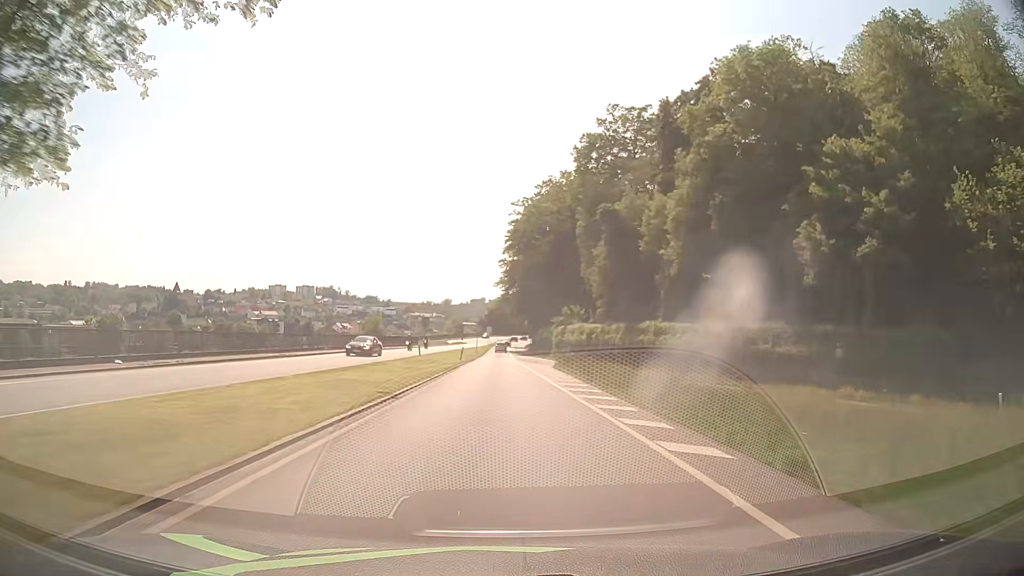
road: primary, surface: asphalt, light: Day
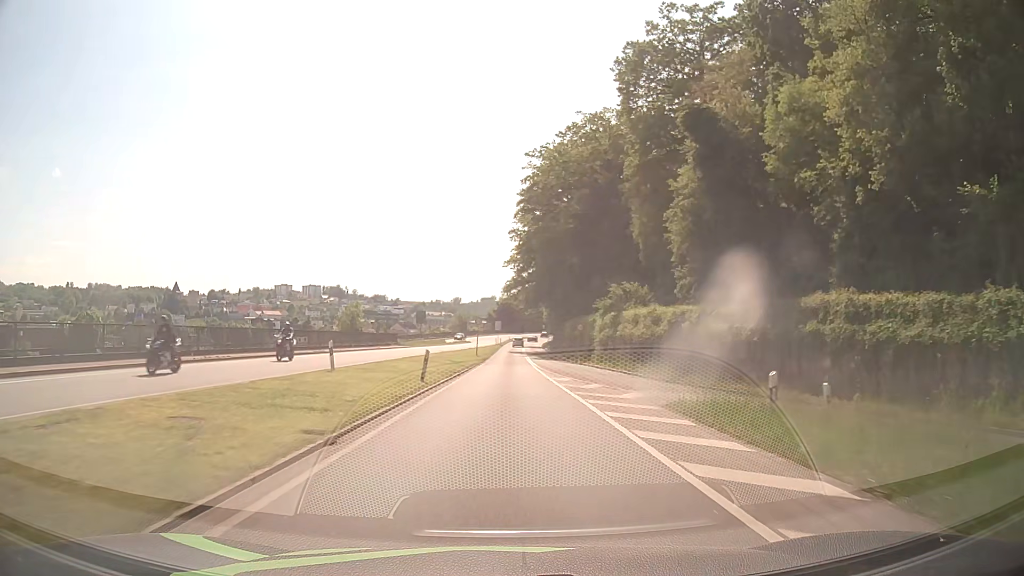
(-0.4, +27.7) m; -1°
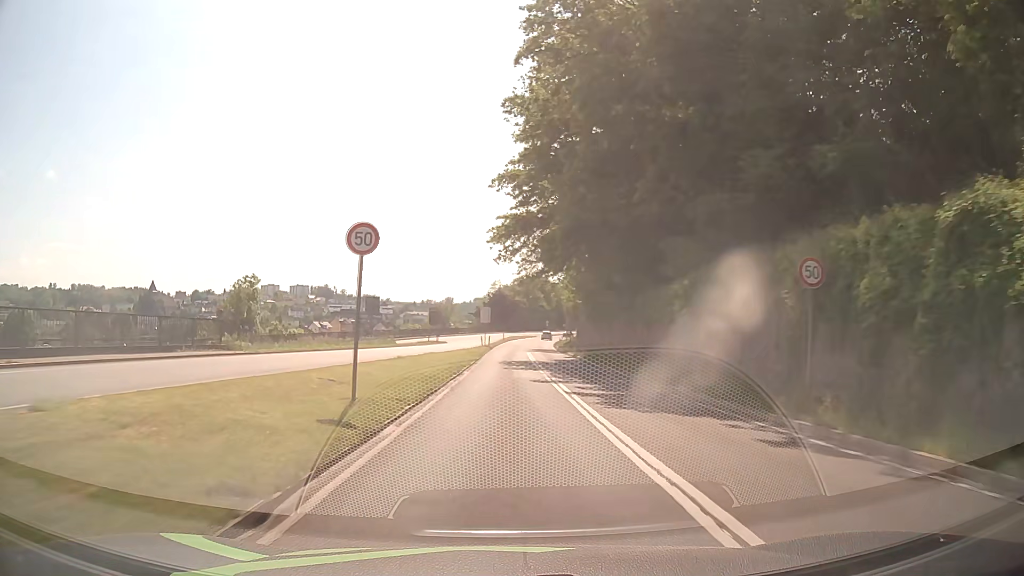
(+0.1, +43.0) m; 0°
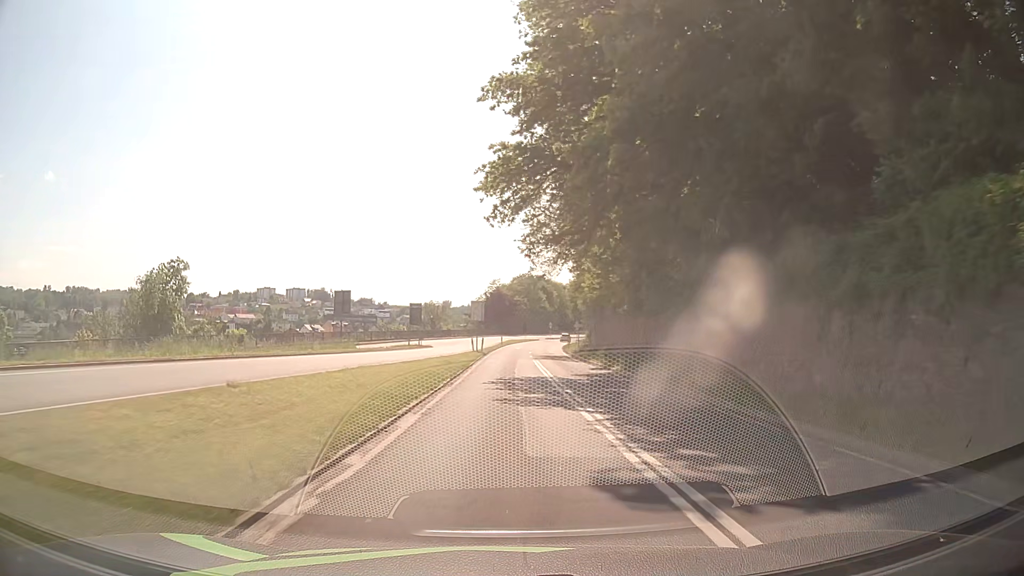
(0.0, +16.1) m; 0°
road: primary_link
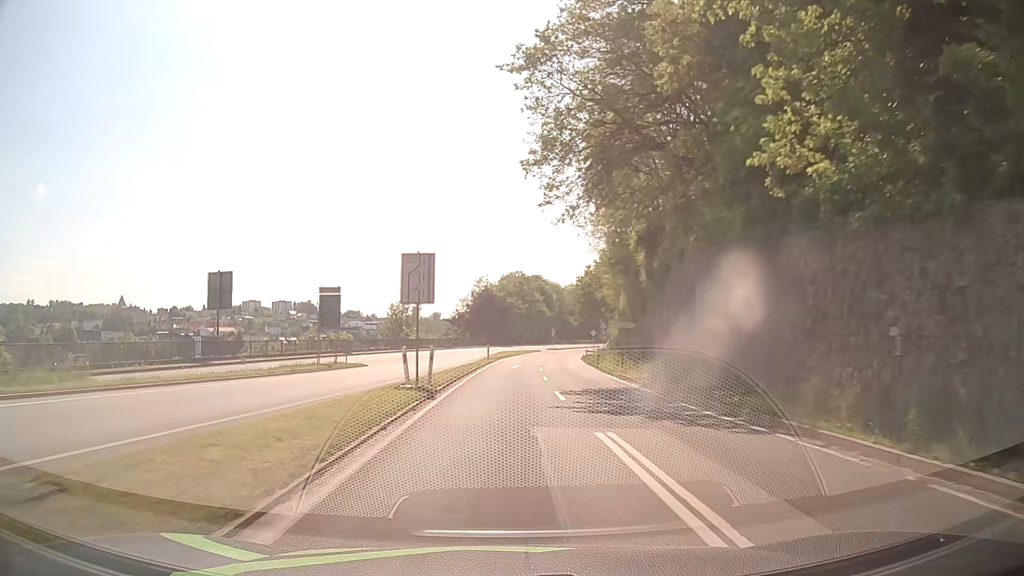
(+0.2, +31.0) m; +1°
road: primary
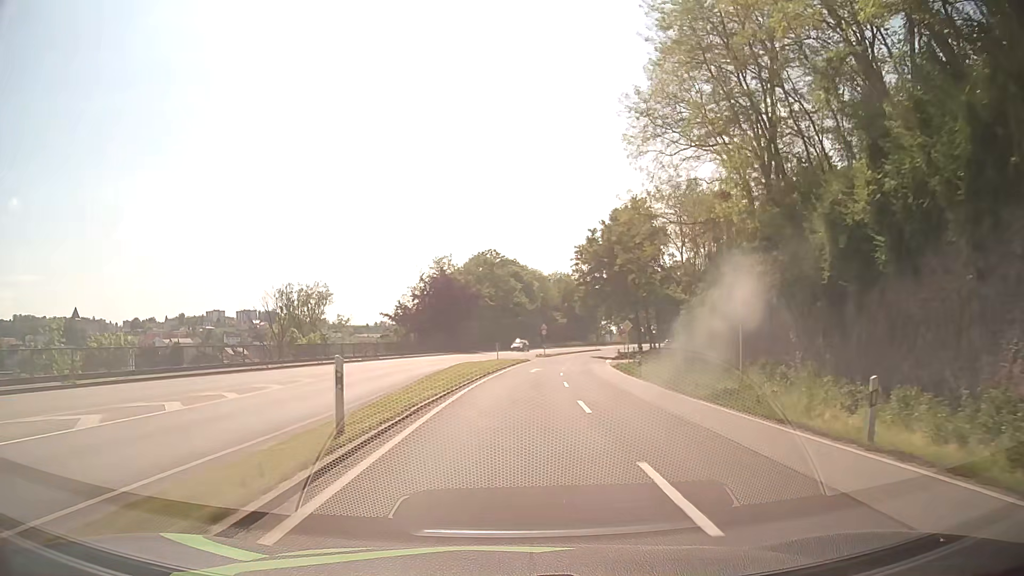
(+0.7, +39.3) m; +2°
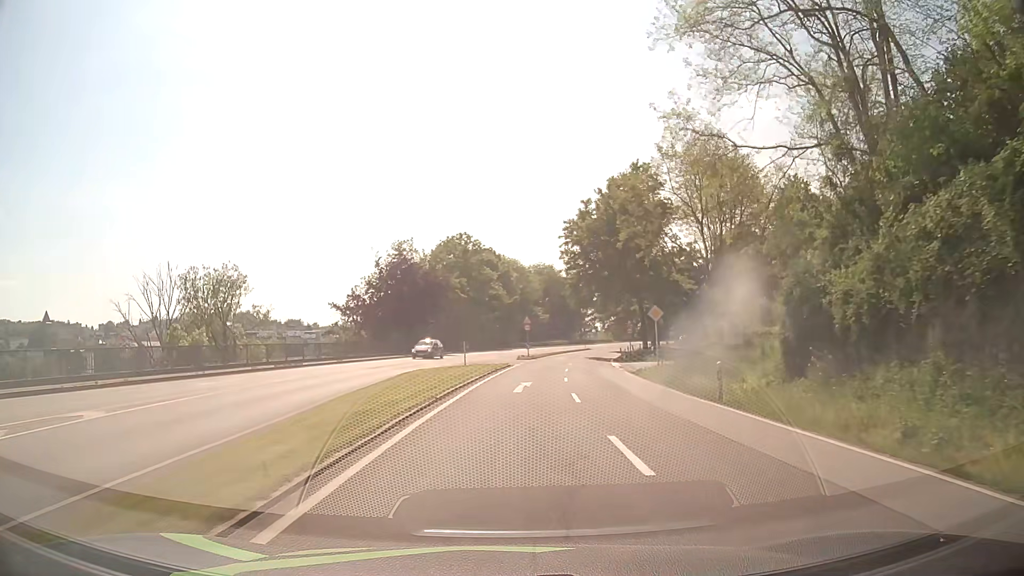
(+0.3, +15.7) m; +2°
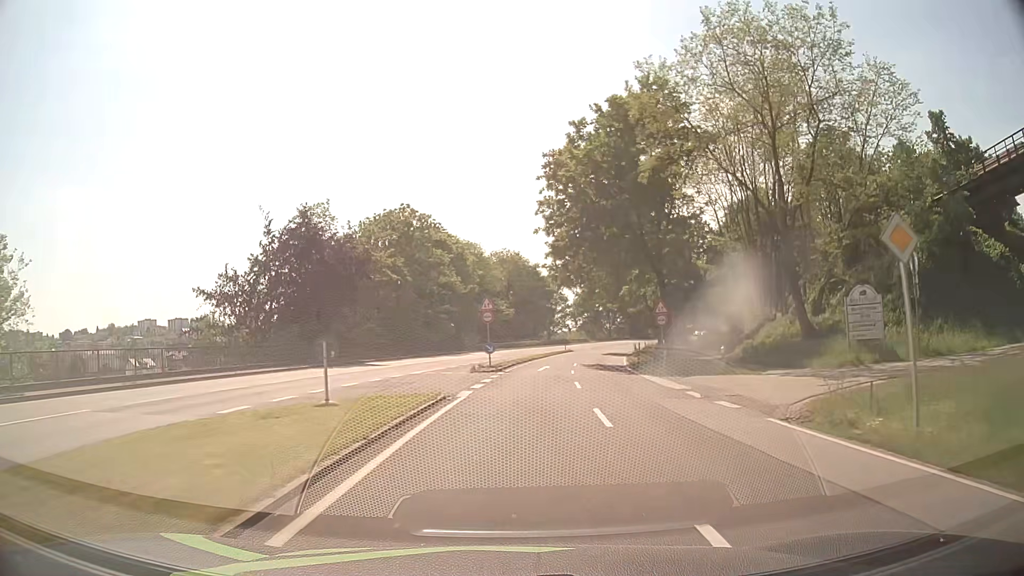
(+0.6, +23.3) m; +3°
